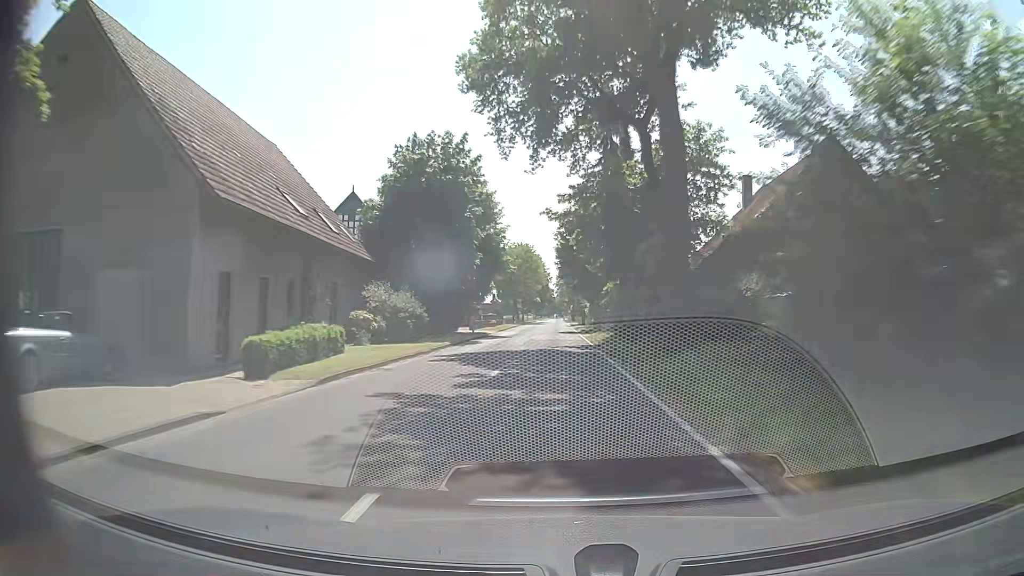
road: tertiary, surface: asphalt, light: Day
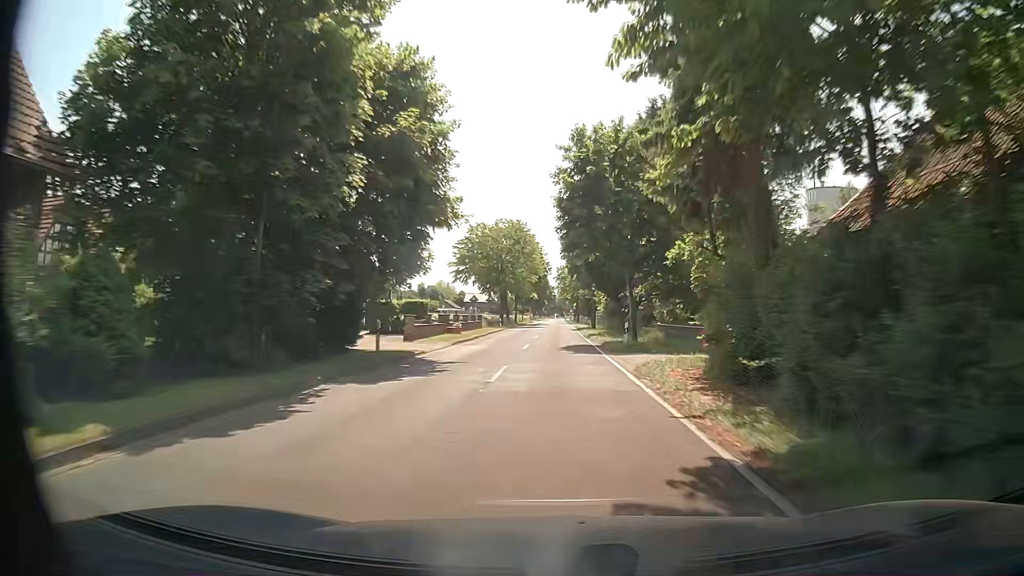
(+0.1, +23.6) m; 0°
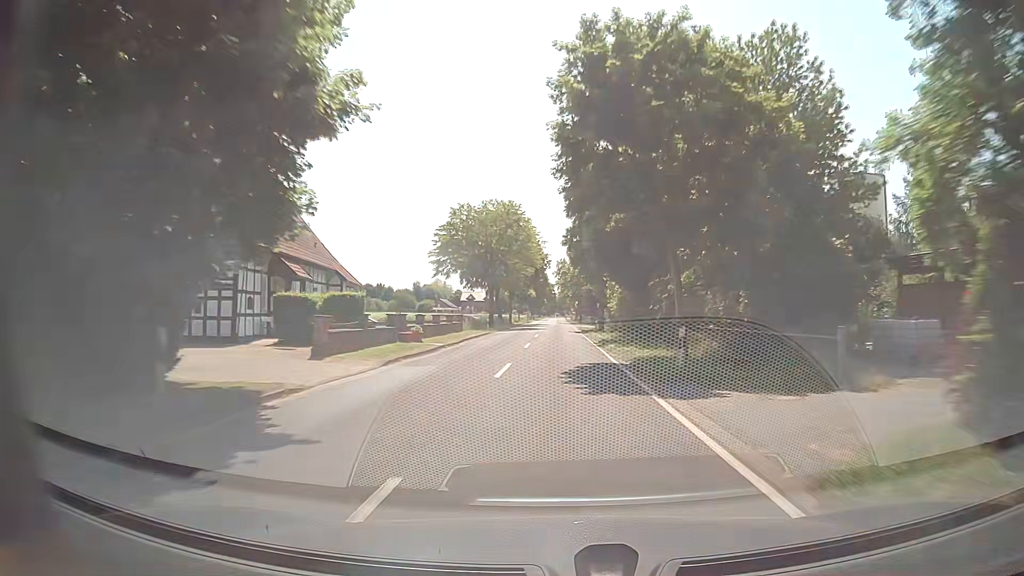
(+0.2, +11.8) m; +1°
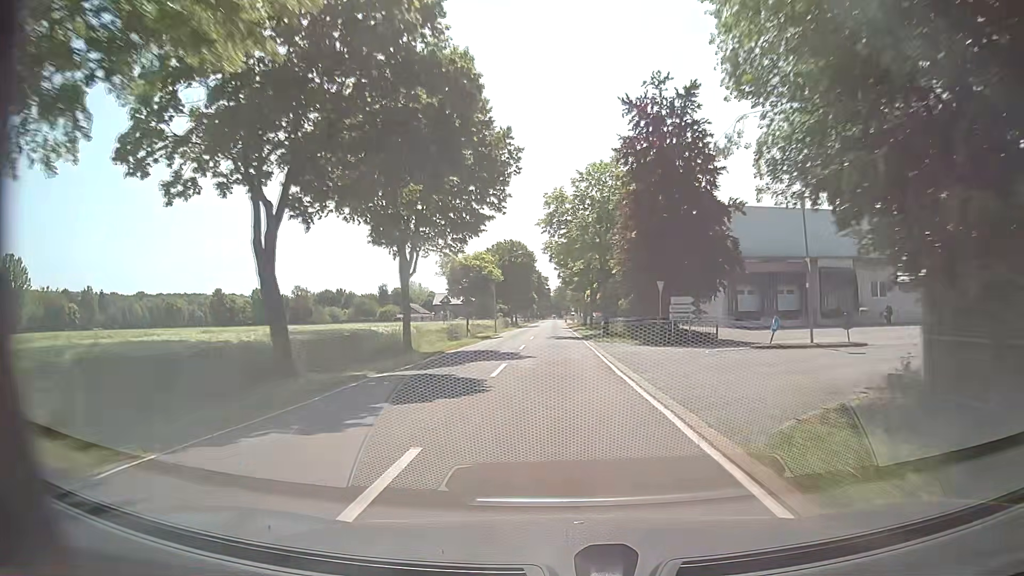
(-0.1, +59.1) m; 0°
(0, +10) (0, +20) (0, +30) (0, +40) (0, +50) (0, +60) (0, +70) (0, +80) (0, +90) (0, +100) m
